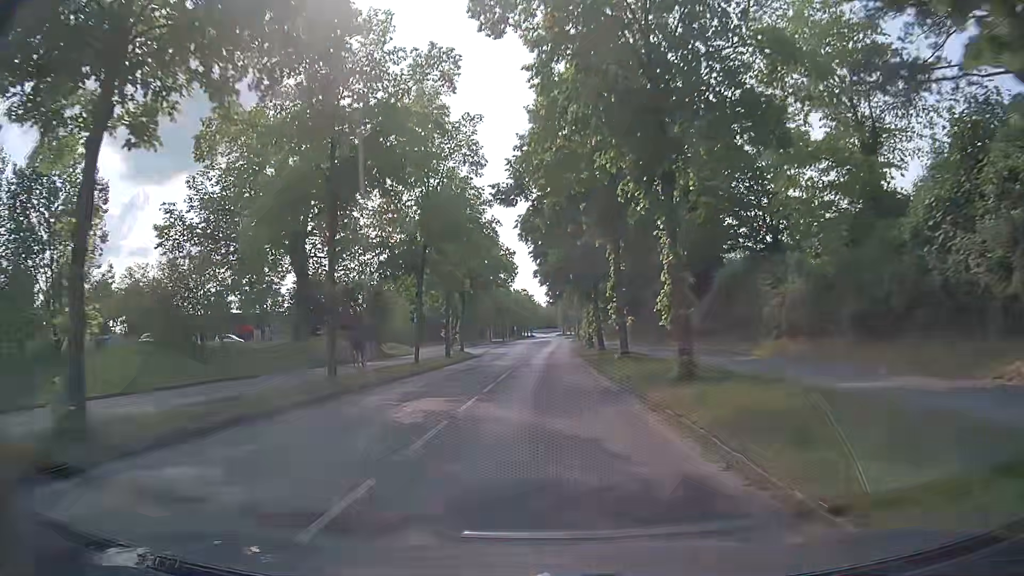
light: Day
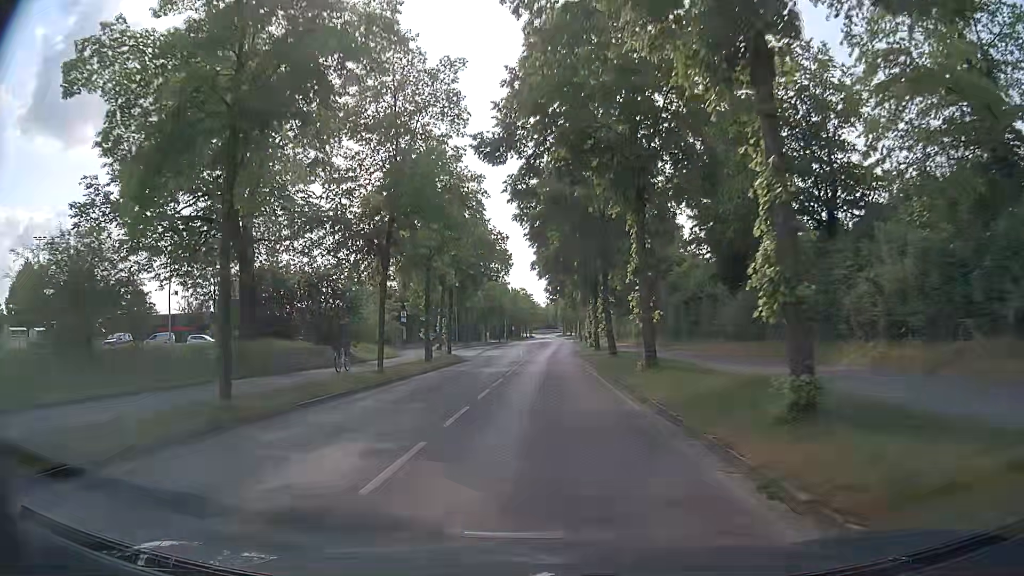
(0.0, +6.5) m; -1°
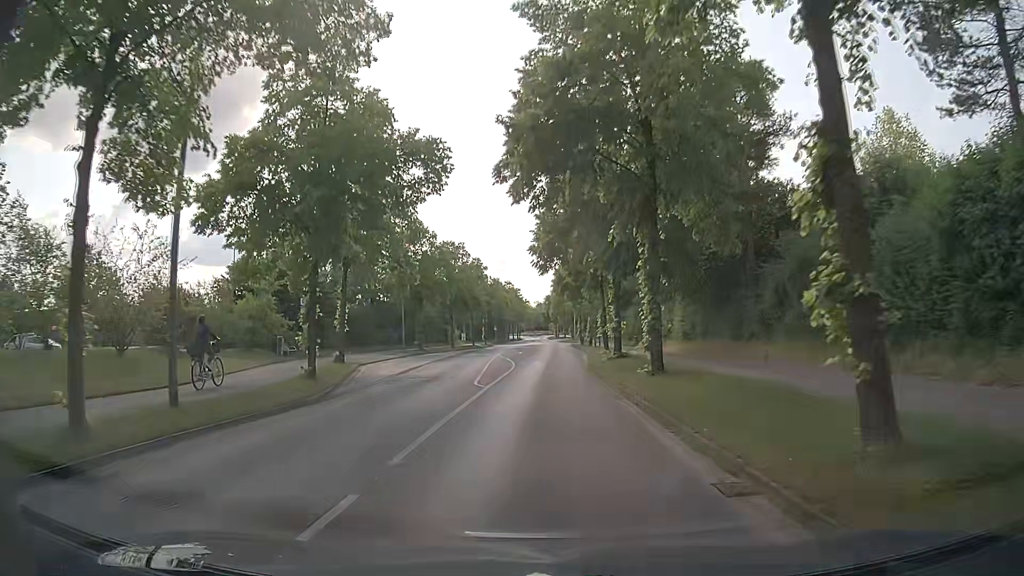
(+0.4, +25.5) m; +2°
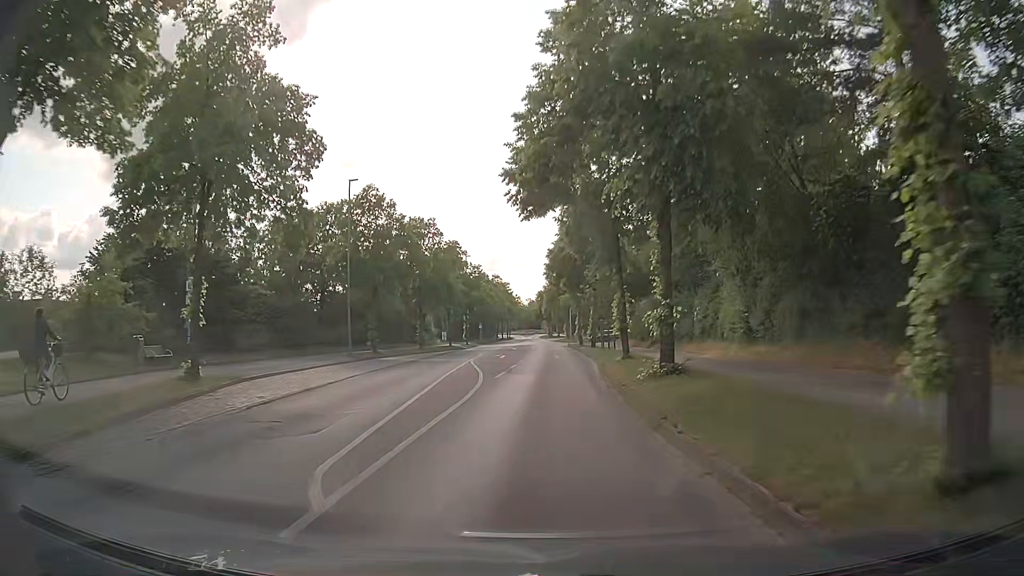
(0.0, +13.3) m; 0°
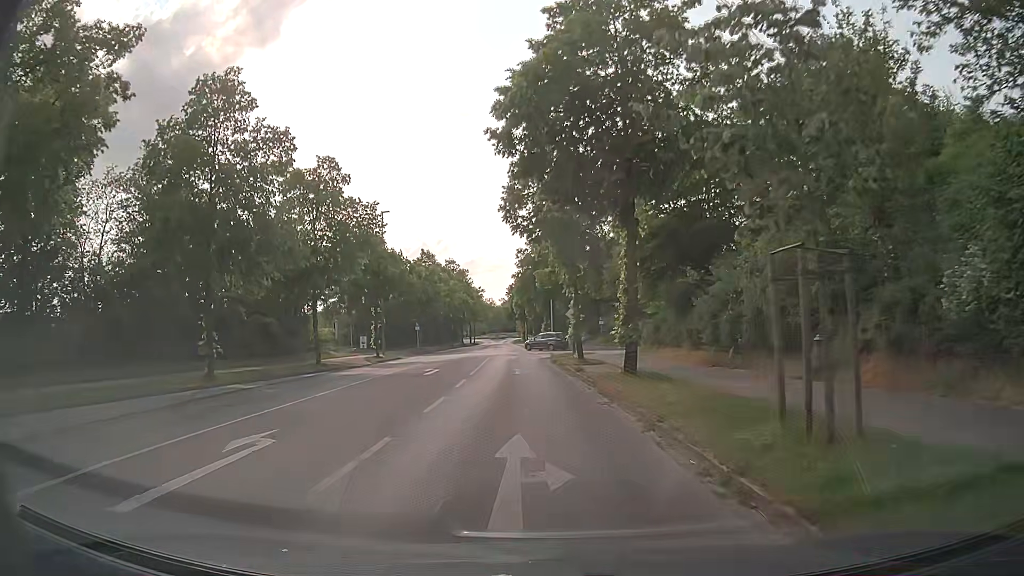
(+0.8, +32.6) m; +3°
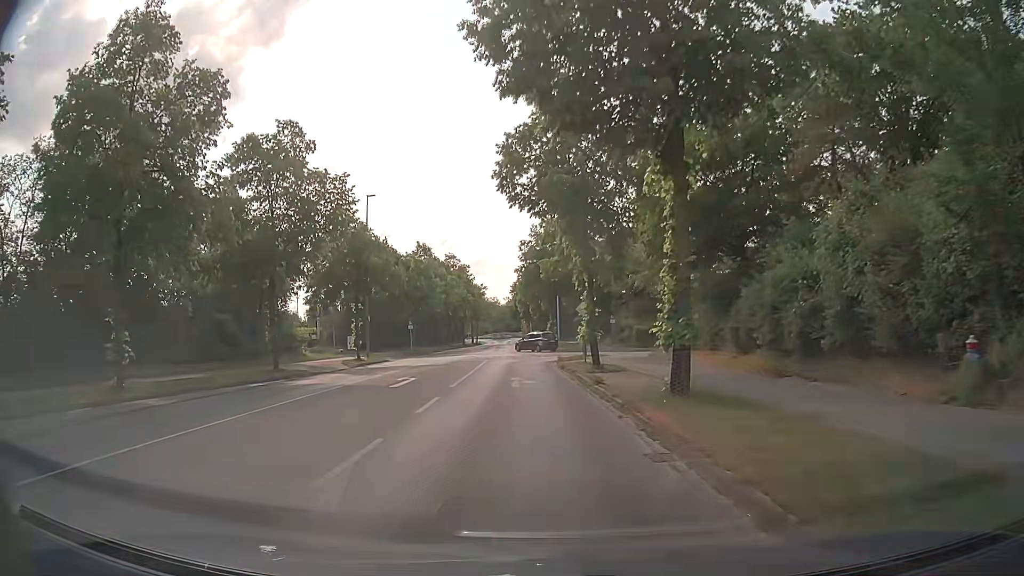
(-0.1, +5.9) m; -1°
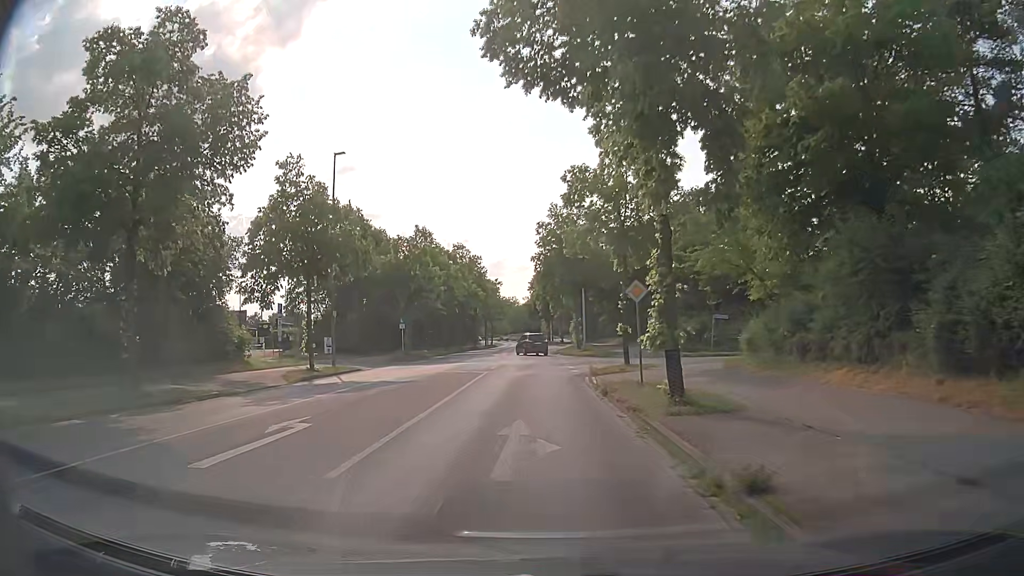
(-0.2, +11.2) m; -3°
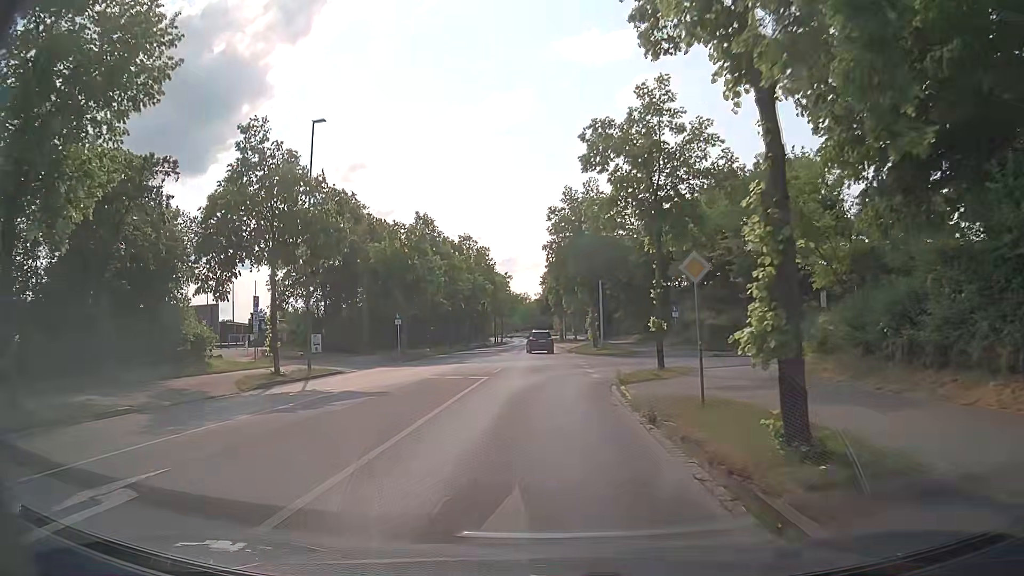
(0.0, +5.1) m; 0°
(0, +10) (0, +20) (+4, +29) (+14, +32) (+24, +32) (+34, +31) (+44, +31) (+54, +30) (+64, +29) (+74, +29) m
